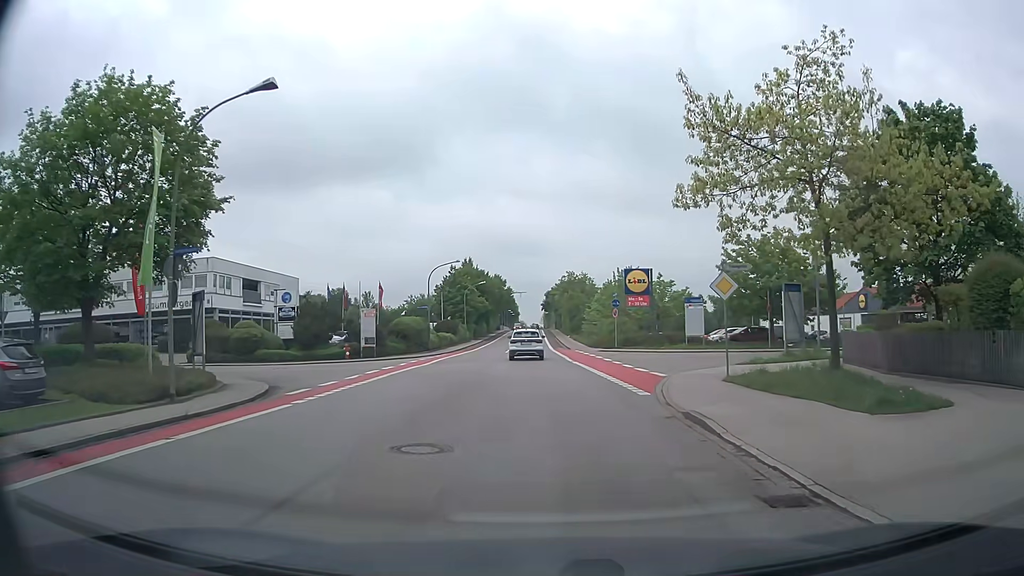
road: tertiary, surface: asphalt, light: Day
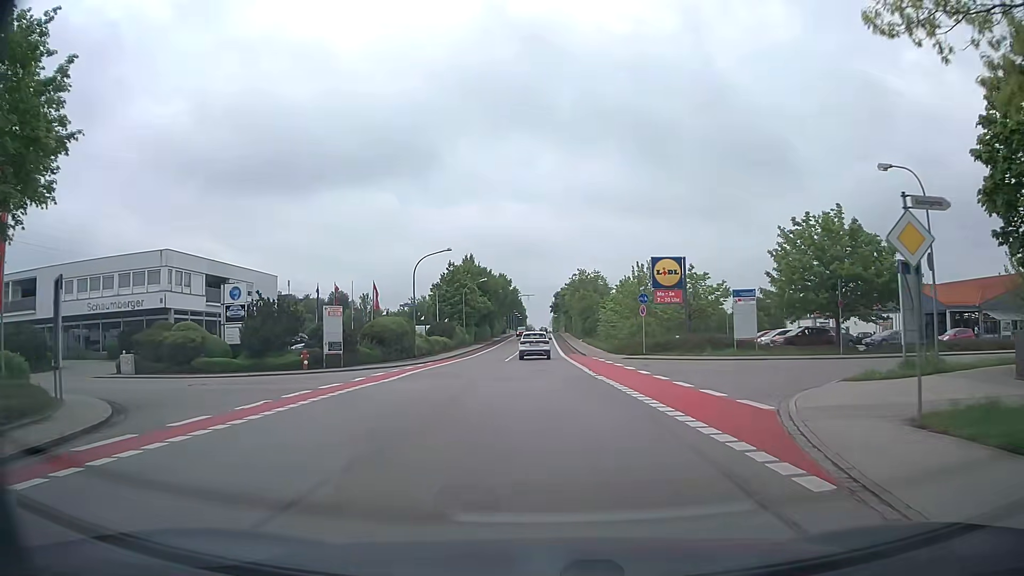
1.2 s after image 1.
(-0.1, +9.9) m; -2°
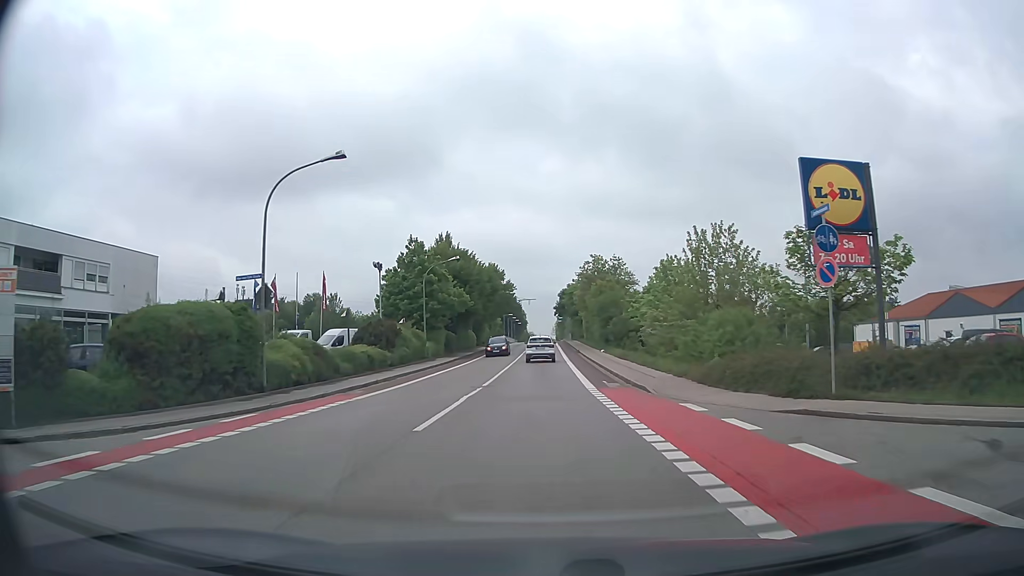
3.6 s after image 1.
(+0.2, +25.8) m; +1°
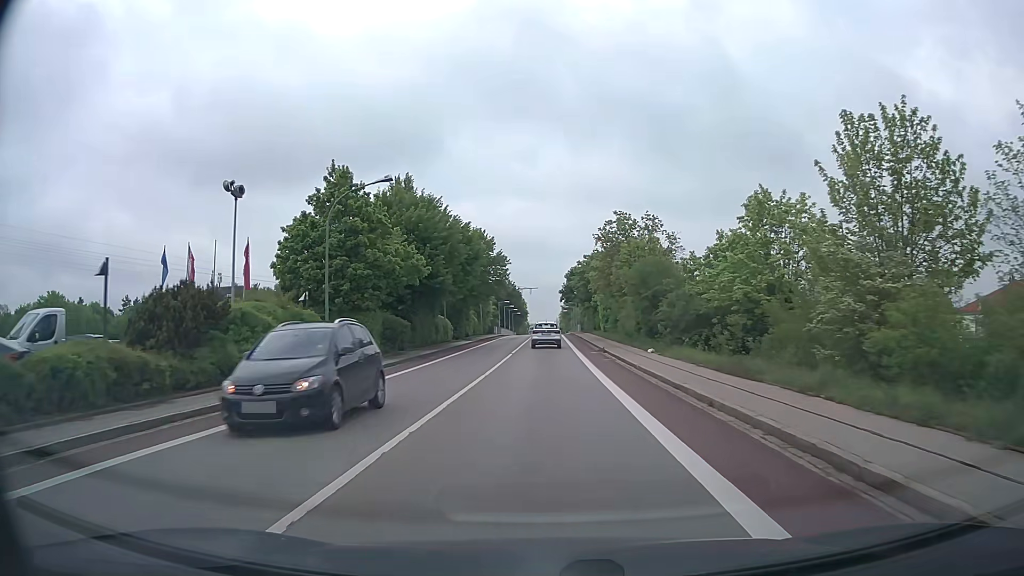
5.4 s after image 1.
(-0.2, +22.5) m; -1°
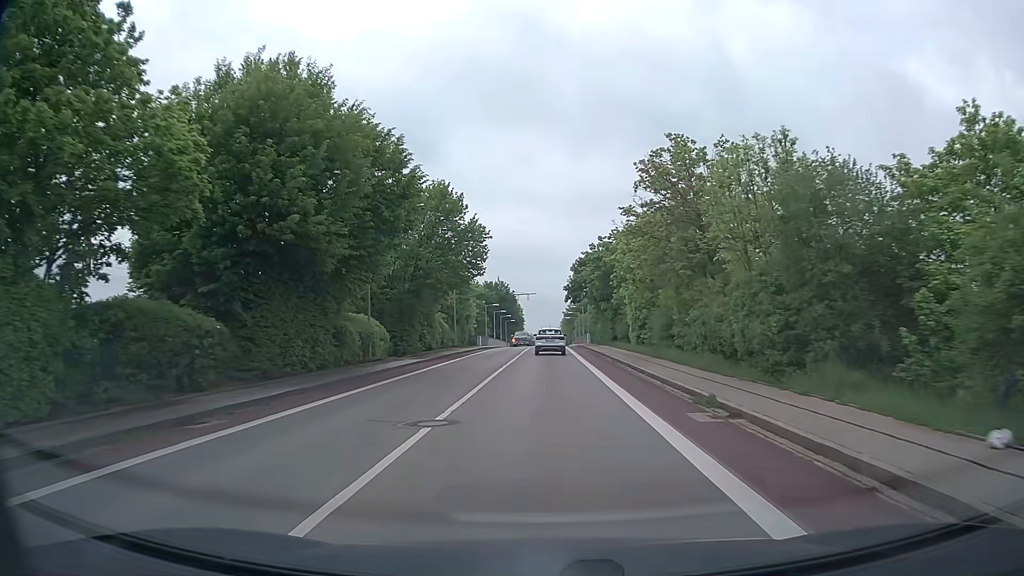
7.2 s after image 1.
(0.0, +23.5) m; 0°
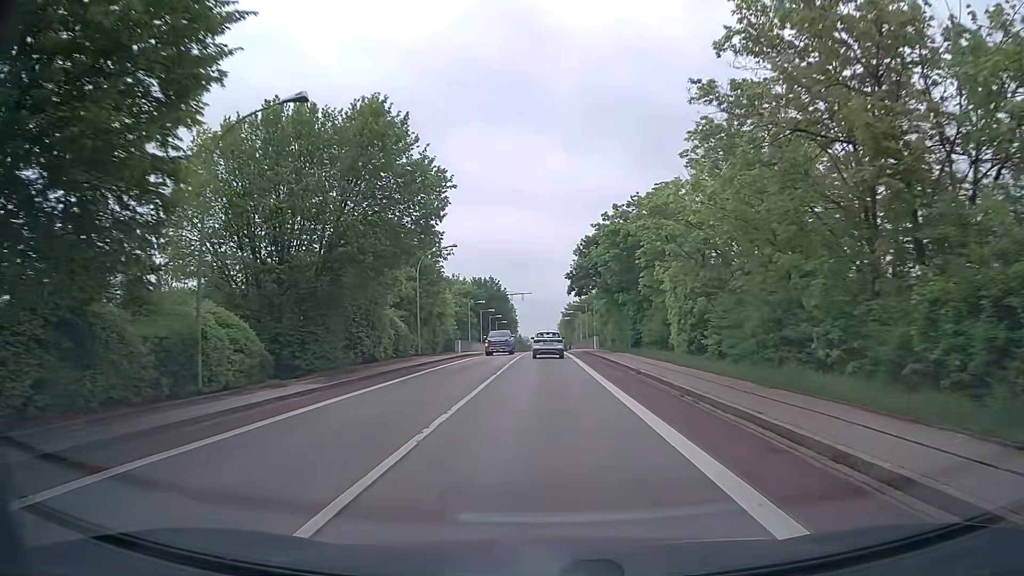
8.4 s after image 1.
(+0.1, +15.7) m; +1°
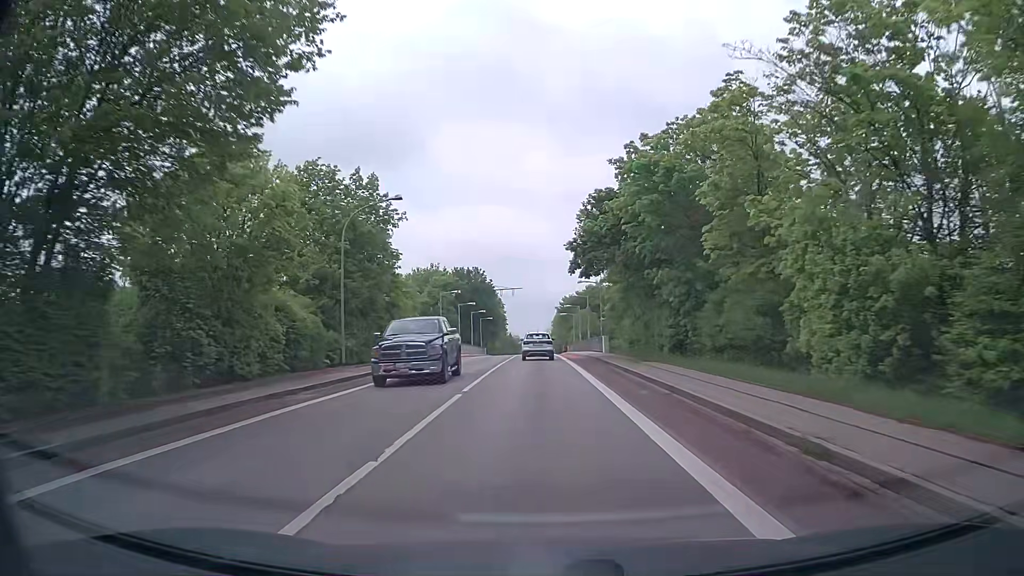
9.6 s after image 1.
(+0.1, +15.3) m; 0°
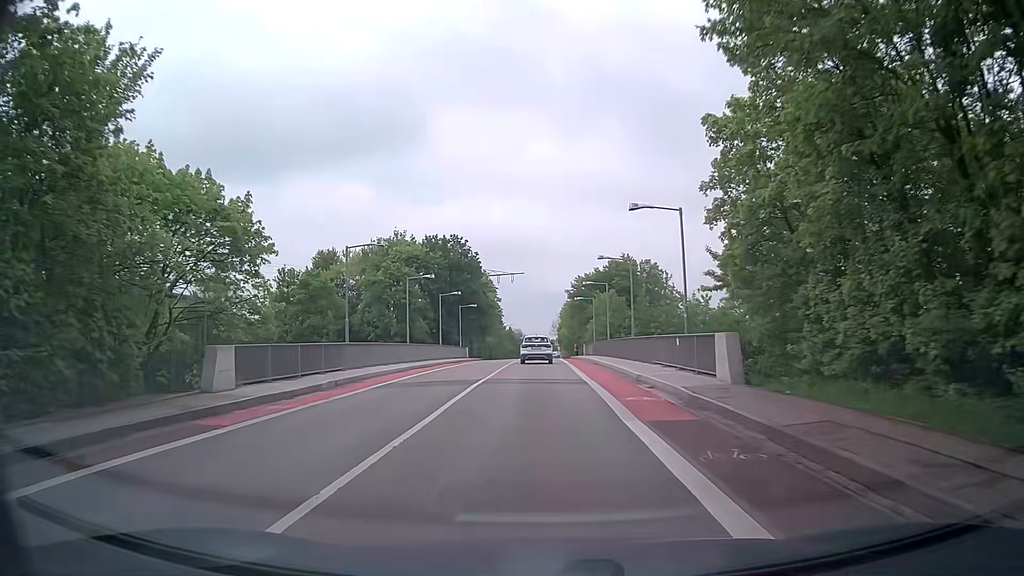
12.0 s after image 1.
(0.0, +28.9) m; -1°
(0, +10) (0, +20) (0, +30) (+1, +40) (+1, +50) (+1, +60) (+1, +70) (+1, +80) (+1, +90) (+1, +100) m
